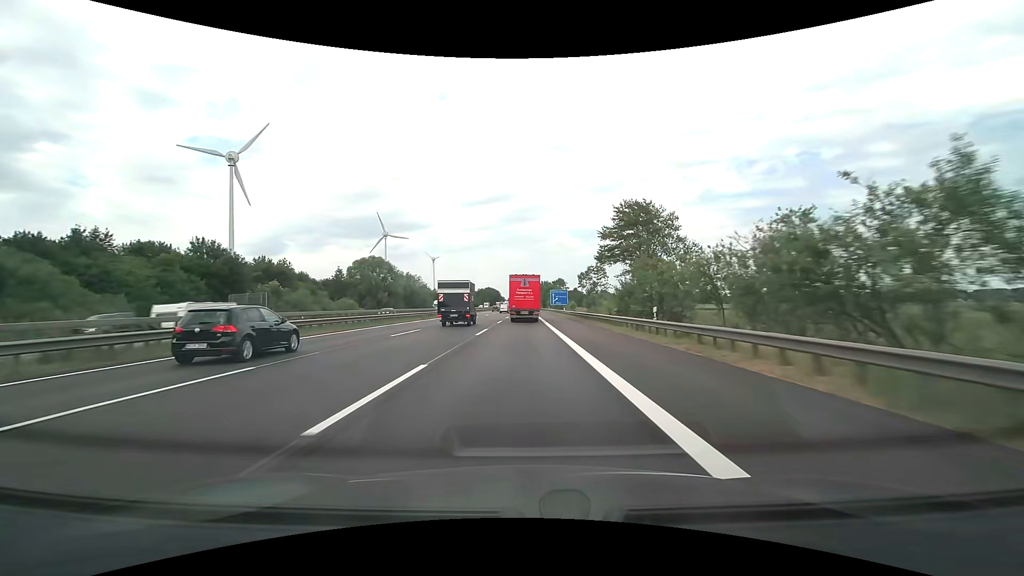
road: motorway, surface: asphalt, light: Day
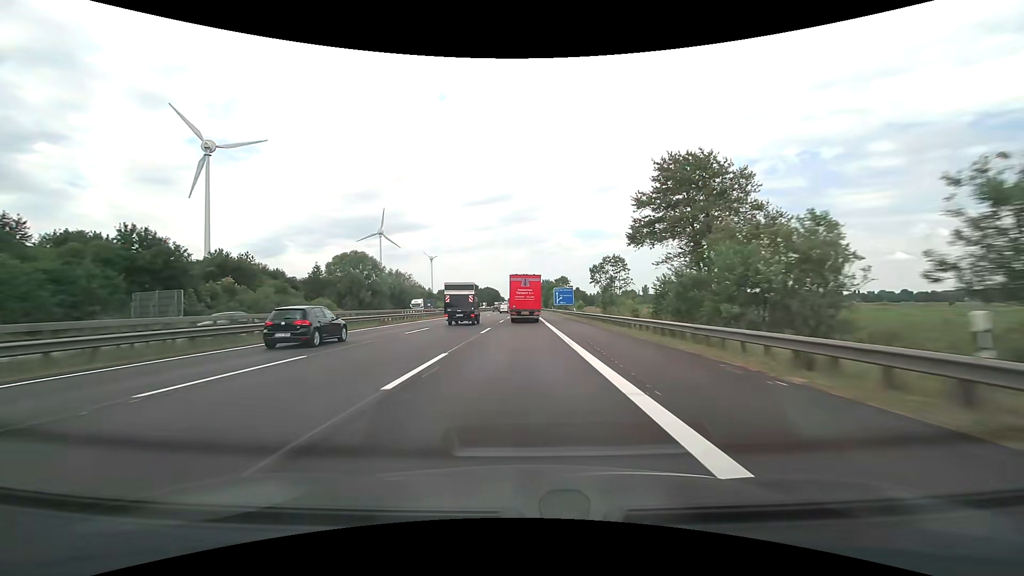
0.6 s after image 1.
(0.0, +15.3) m; 0°
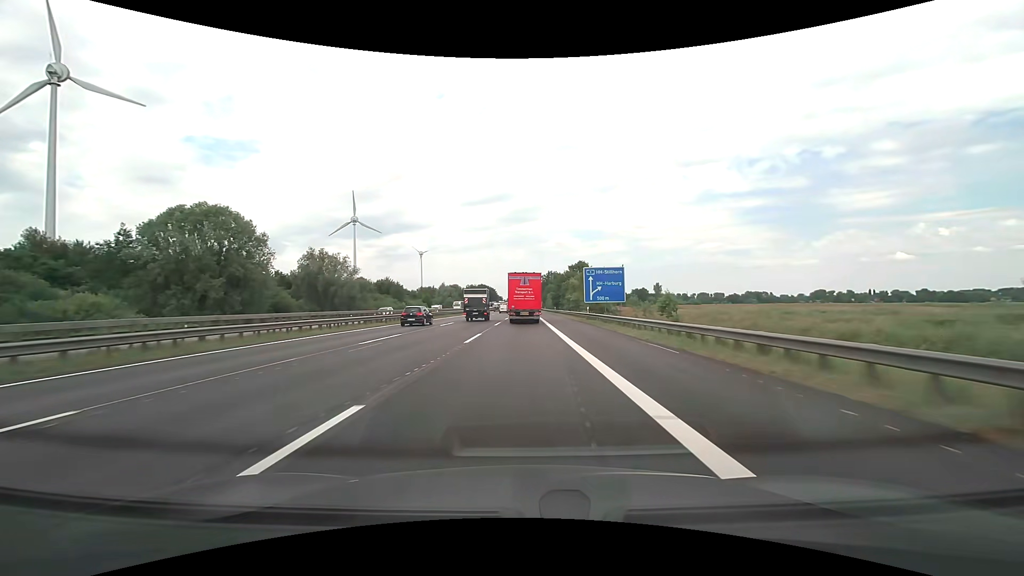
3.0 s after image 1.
(0.0, +61.1) m; 0°
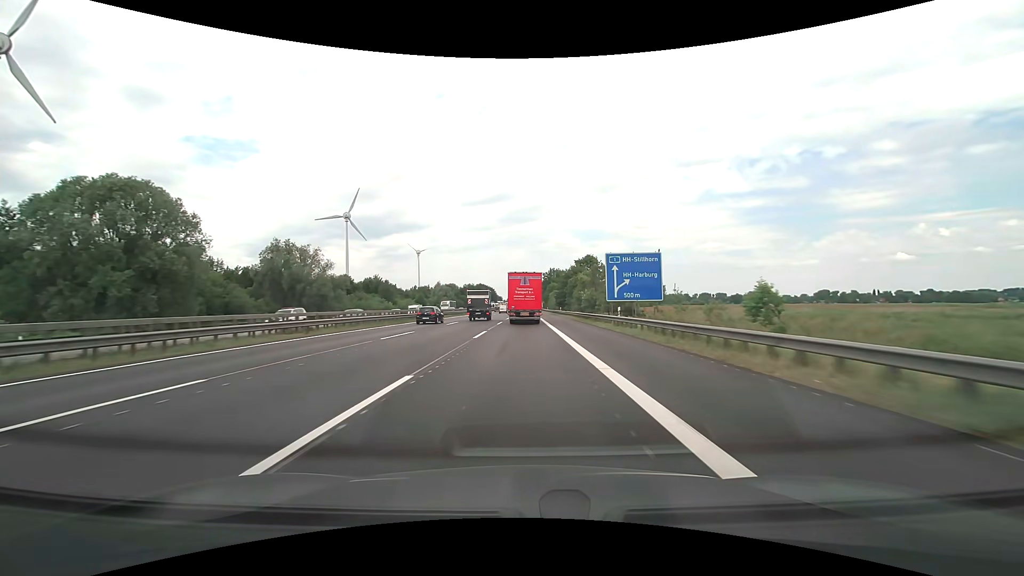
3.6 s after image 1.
(0.0, +15.2) m; 0°
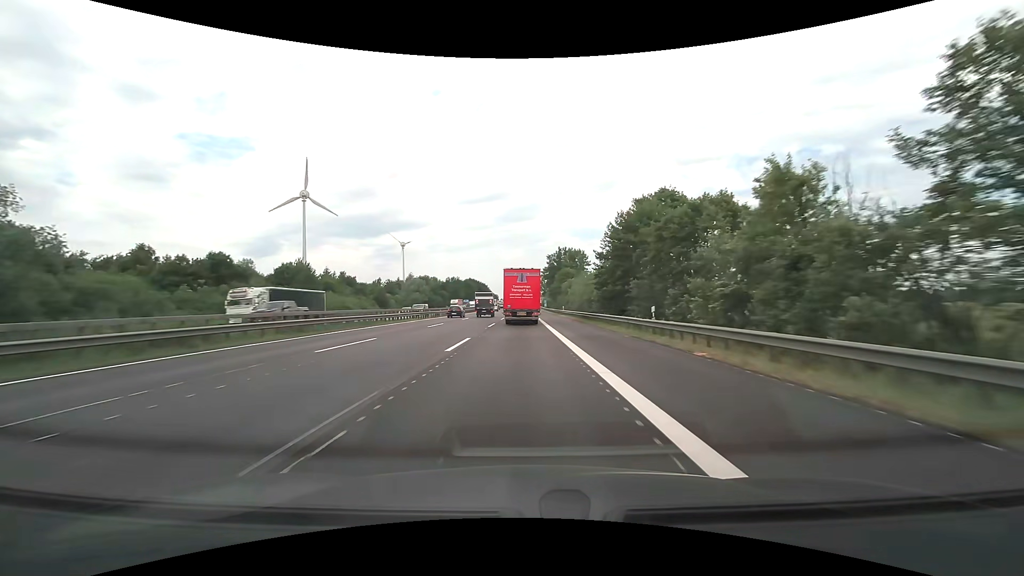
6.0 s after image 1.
(+0.2, +60.5) m; 0°
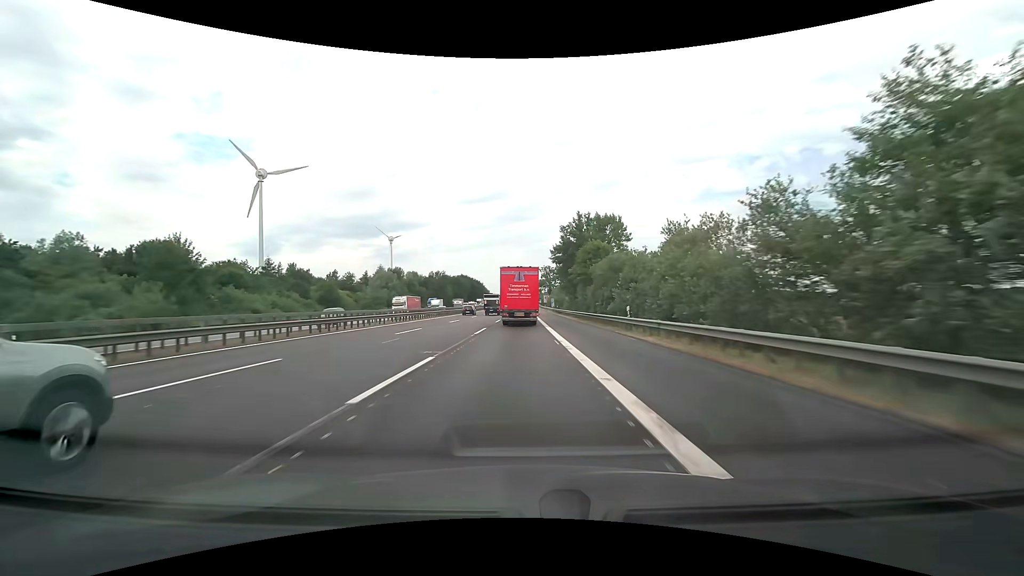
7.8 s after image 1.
(-0.1, +44.1) m; 0°
(0, +10) (0, +20) (0, +30) (0, +40) (0, +50) (0, +60) (0, +70) (0, +80) (0, +90) (0, +100) m
